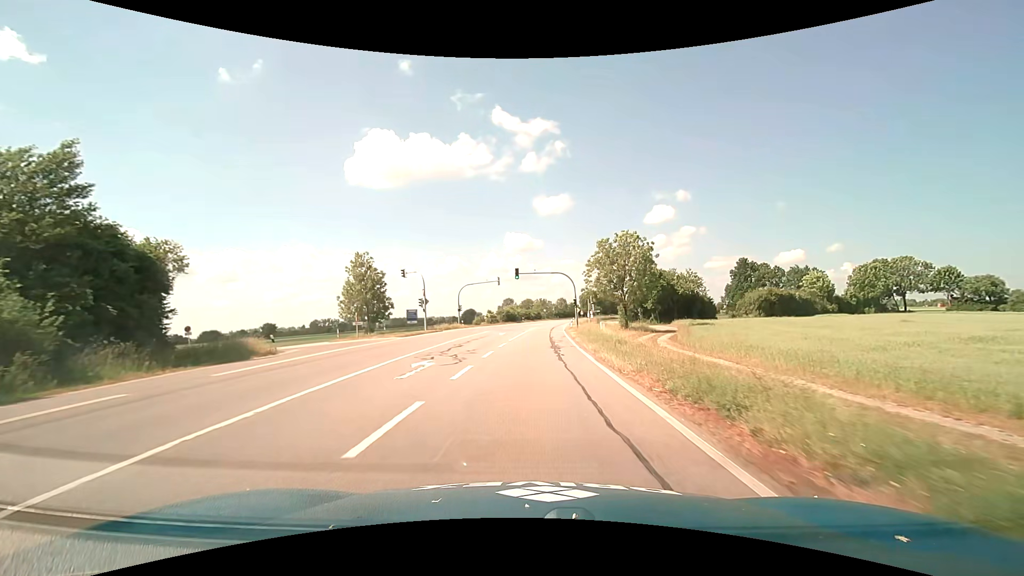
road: primary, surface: asphalt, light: Day
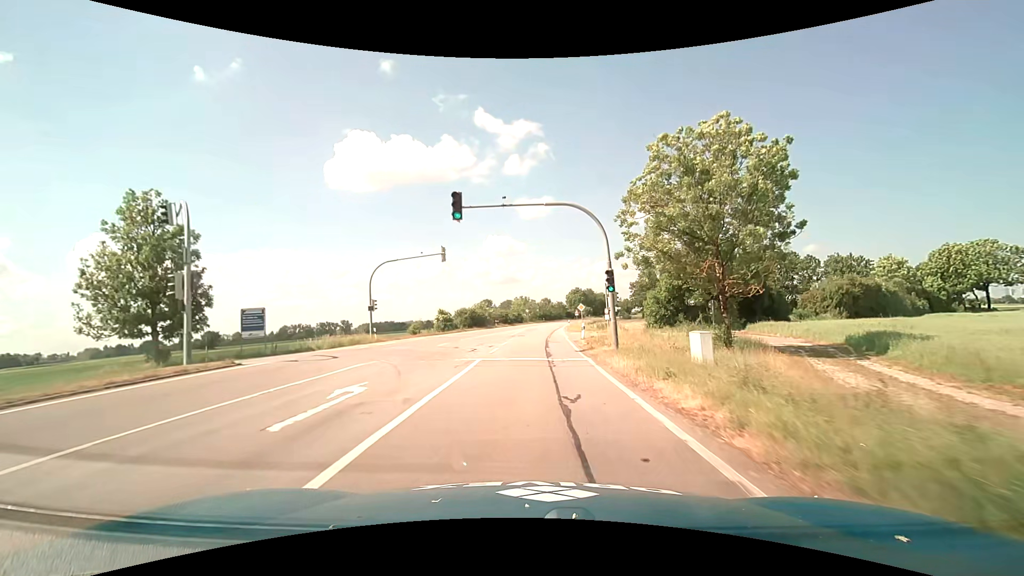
(+0.8, +32.1) m; +2°
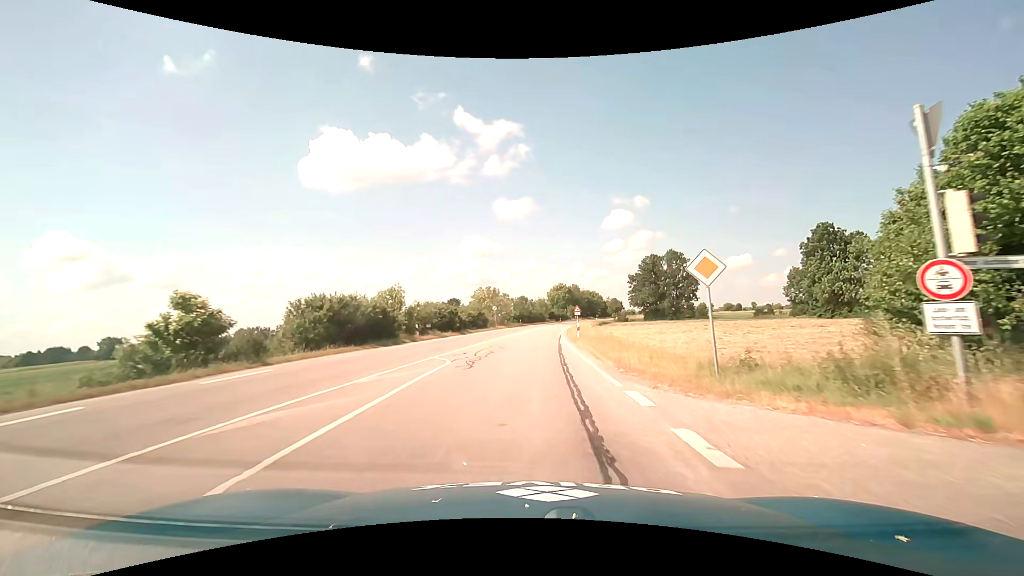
(+0.7, +39.7) m; +3°
(0, +10) (0, +20) (+1, +30) (+1, +40) (+2, +50) (+2, +60) (+3, +70) (+5, +80) (+6, +90) (+8, +100) m
